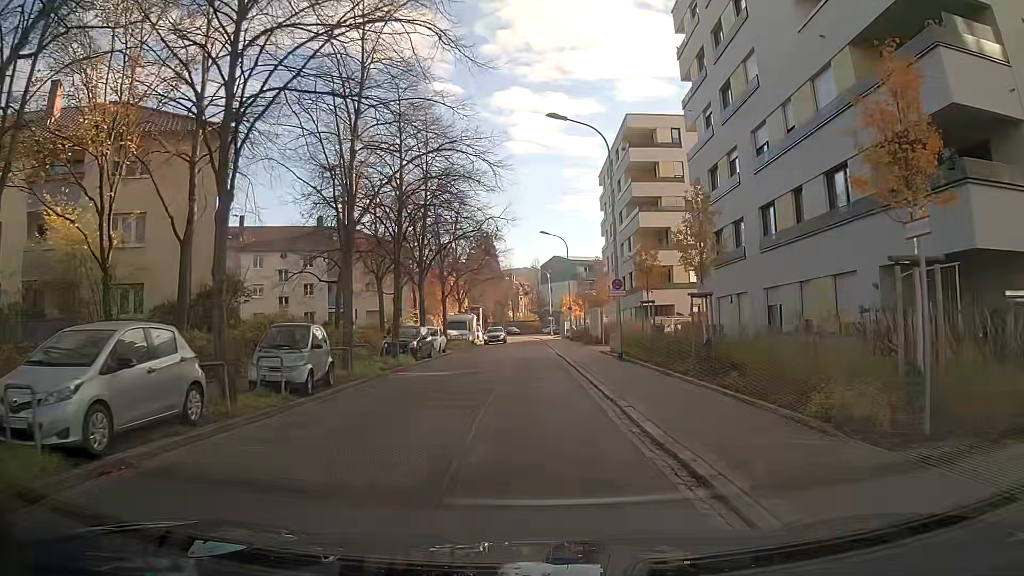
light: Day
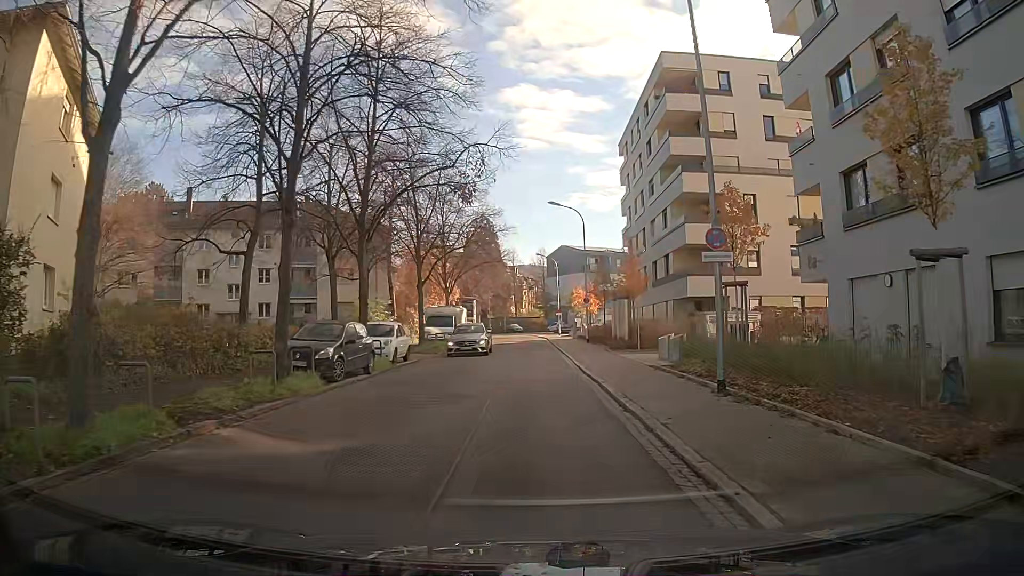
(0.0, +13.1) m; 0°
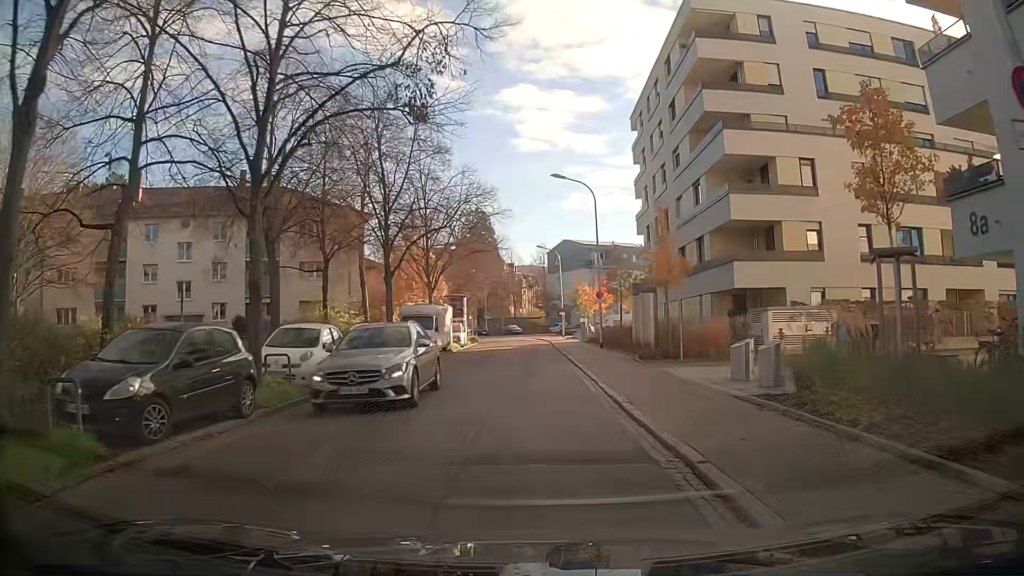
(0.0, +8.7) m; 0°
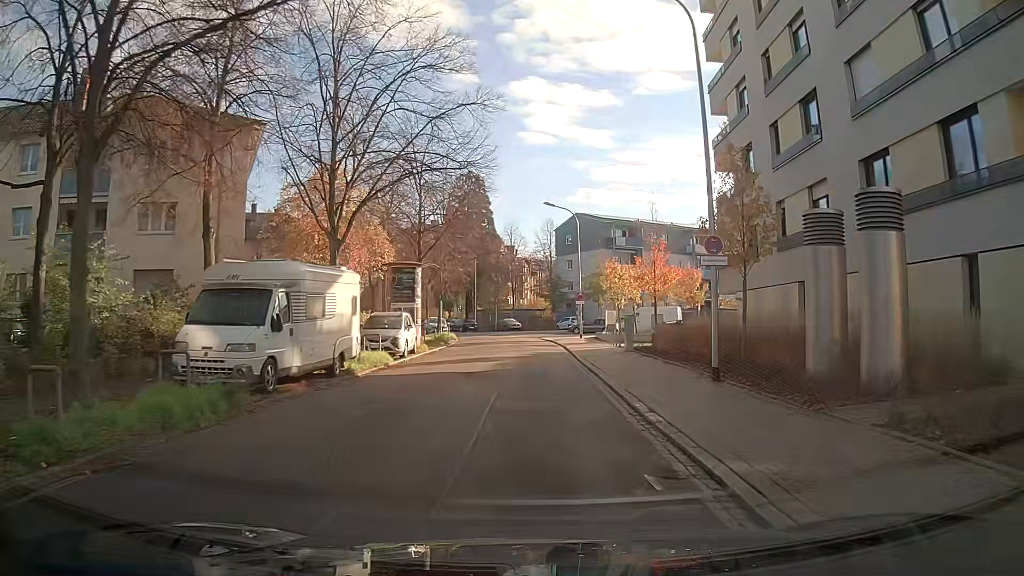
(-0.1, +22.3) m; 0°
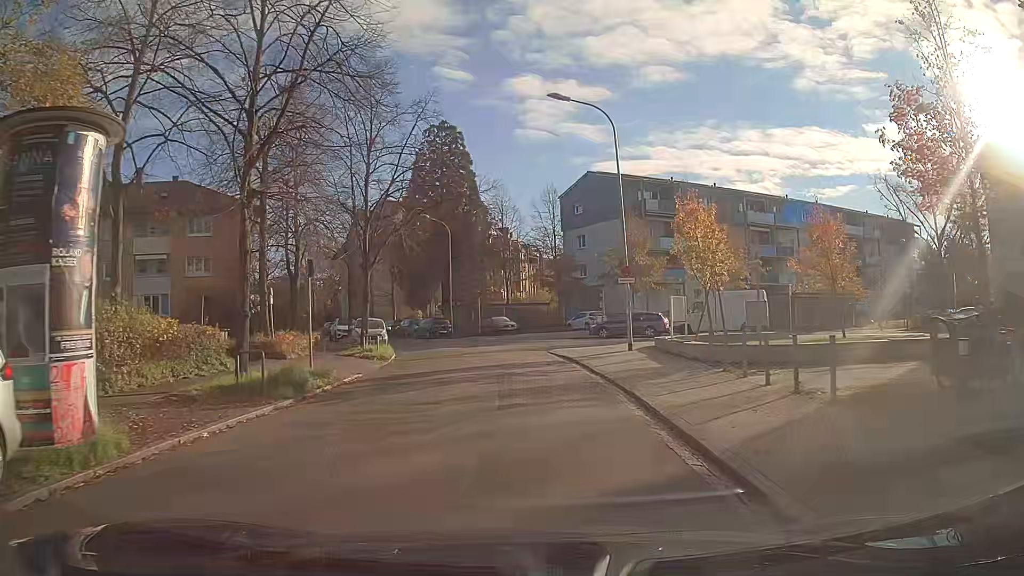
(0.0, +22.9) m; 0°
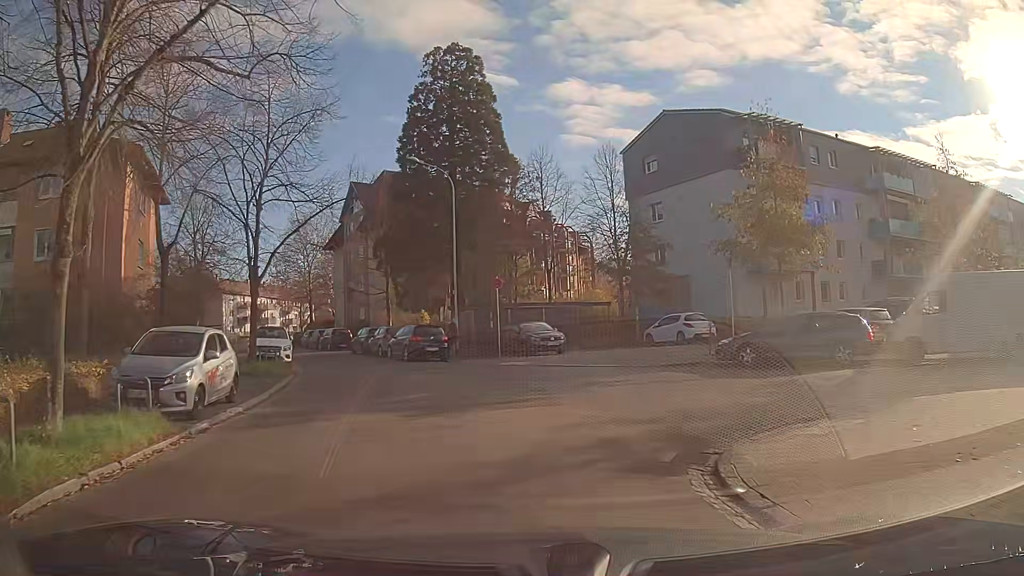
(-0.6, +20.8) m; -6°
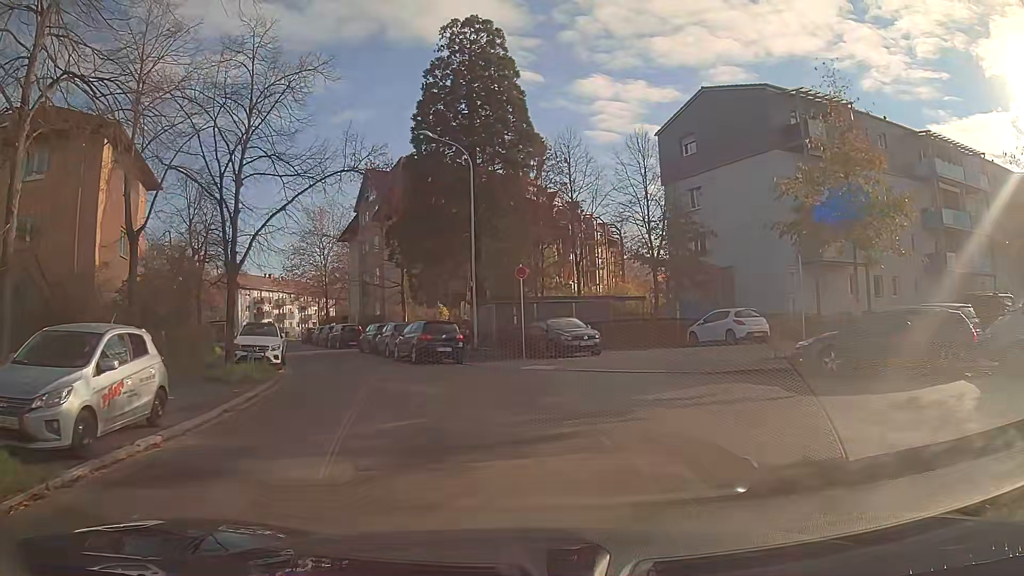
(-0.1, +3.9) m; -2°
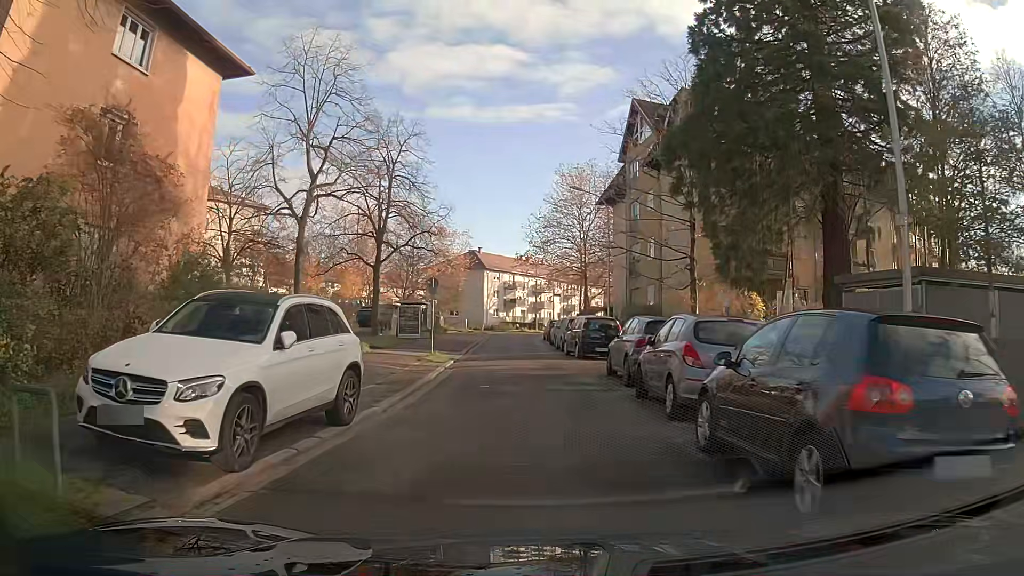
(-3.4, +18.0) m; -22°
(0, +10) (0, +20) (0, +30) (0, +40) (0, +50) (+1, +60) (+1, +70) (+5, +79) (+14, +82) (+24, +84) m
